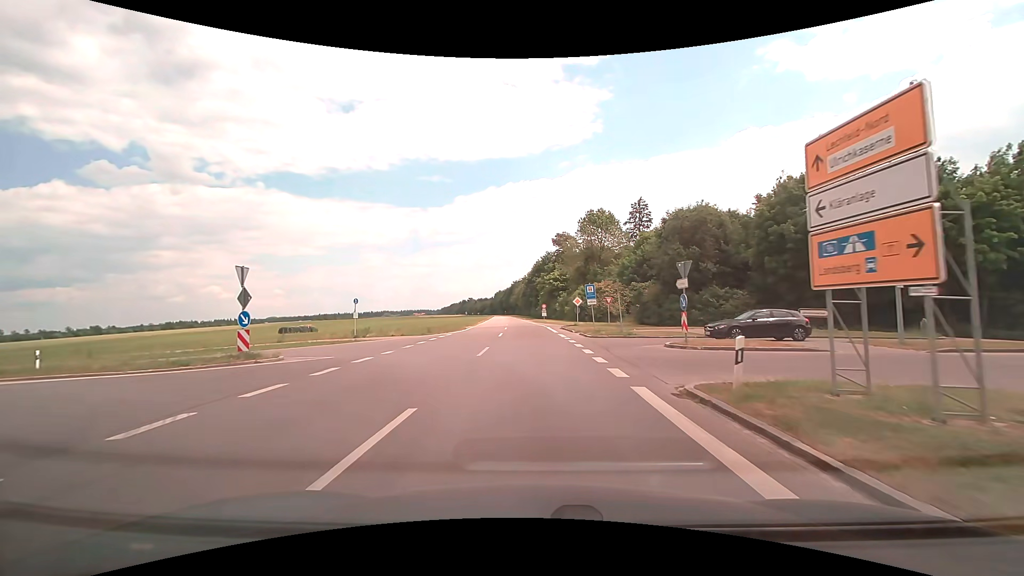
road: tertiary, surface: asphalt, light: Day
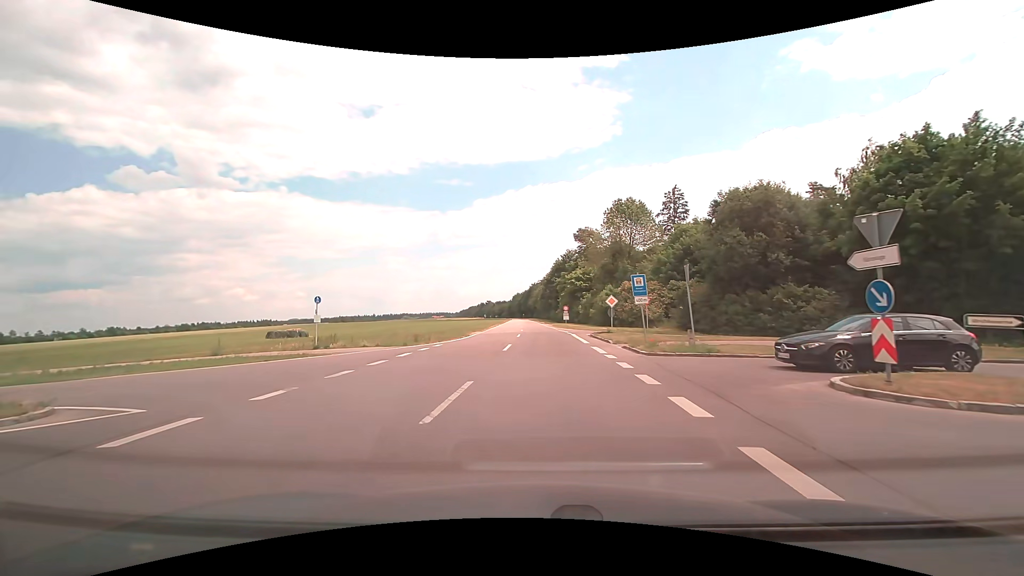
(-0.1, +9.2) m; -1°
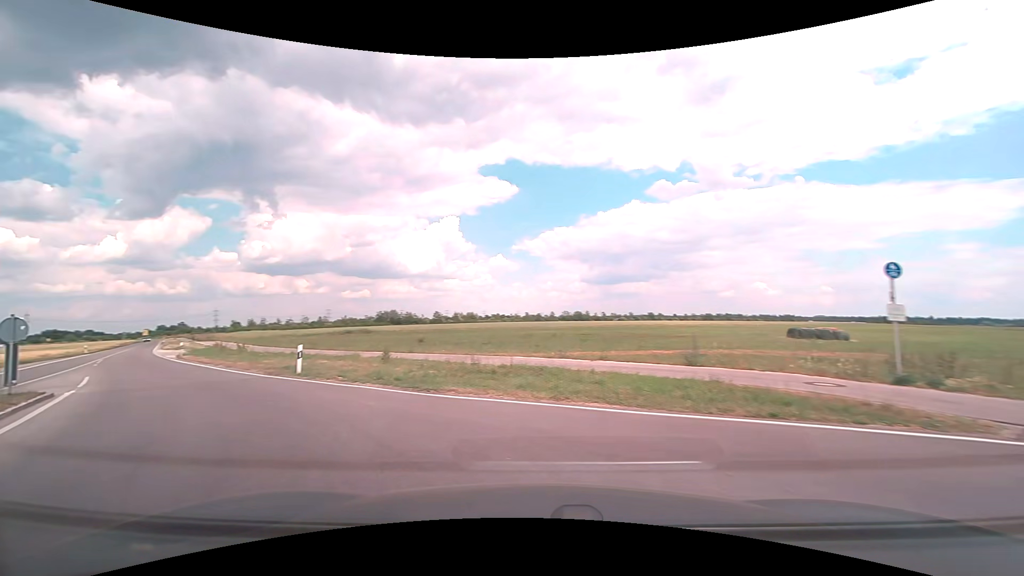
(-5.3, +13.6) m; -55°
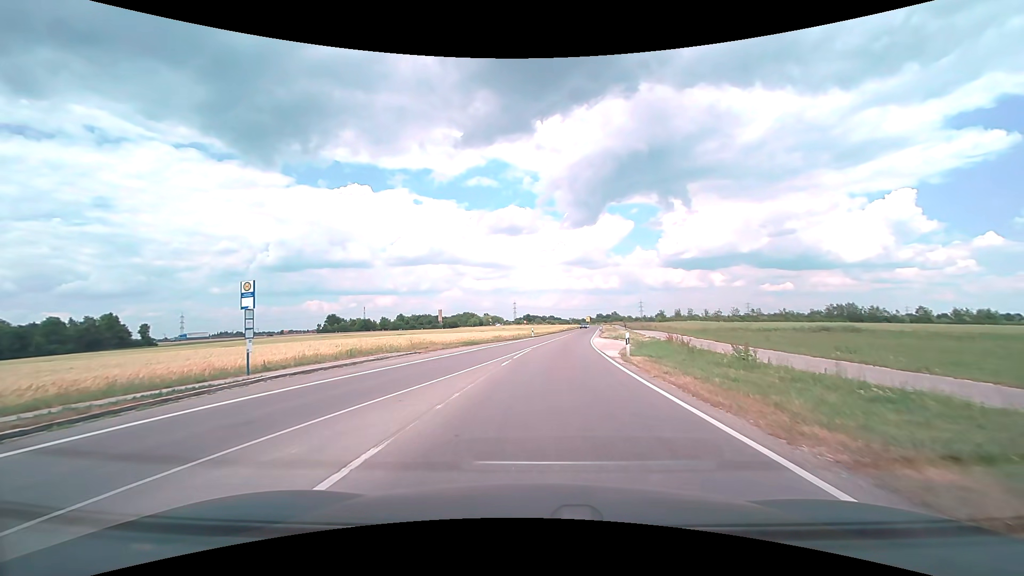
(-11.3, +16.6) m; -46°
(0, +10) (0, +20) (+1, +30) (+2, +40) (+4, +50) (+5, +60) (+6, +70) (+7, +80) (+9, +90) (+10, +99) m
